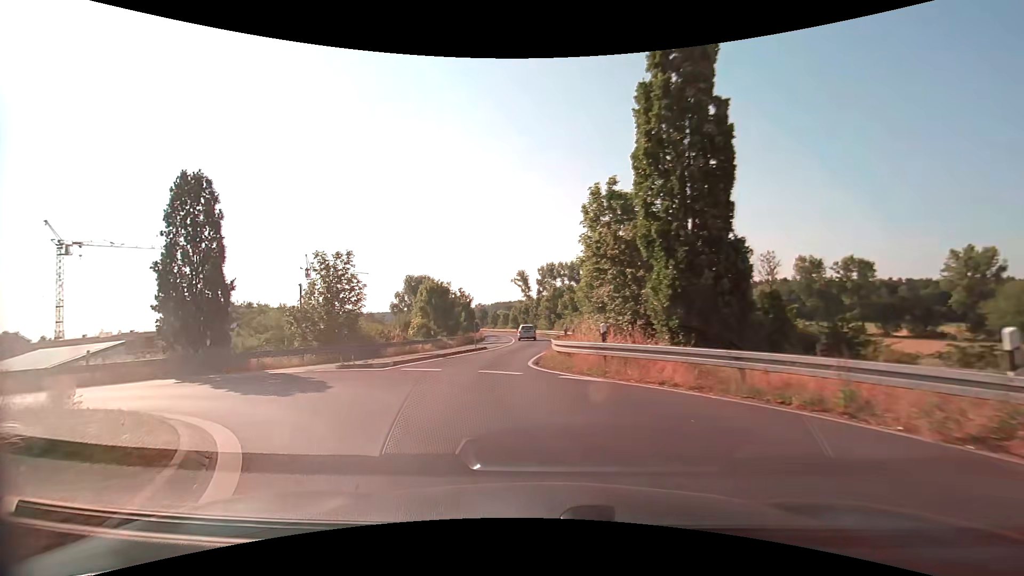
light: Day
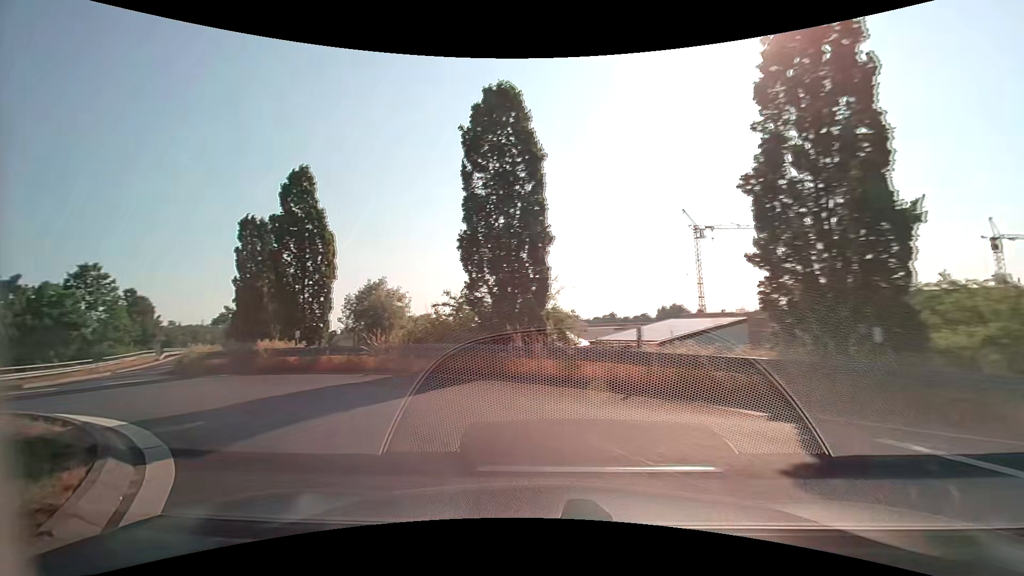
(-6.7, +12.6) m; -63°
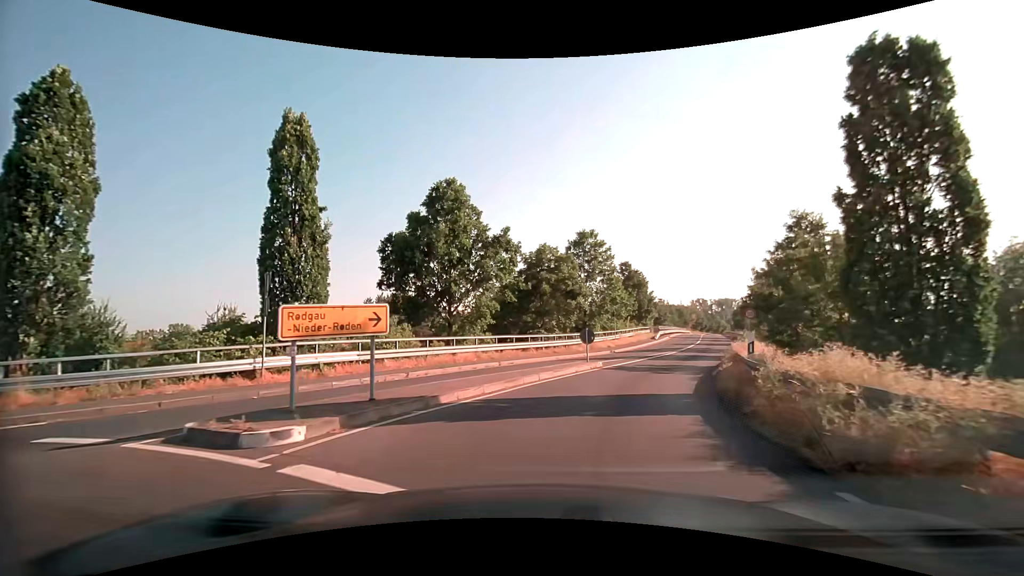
(-11.0, +14.0) m; -55°
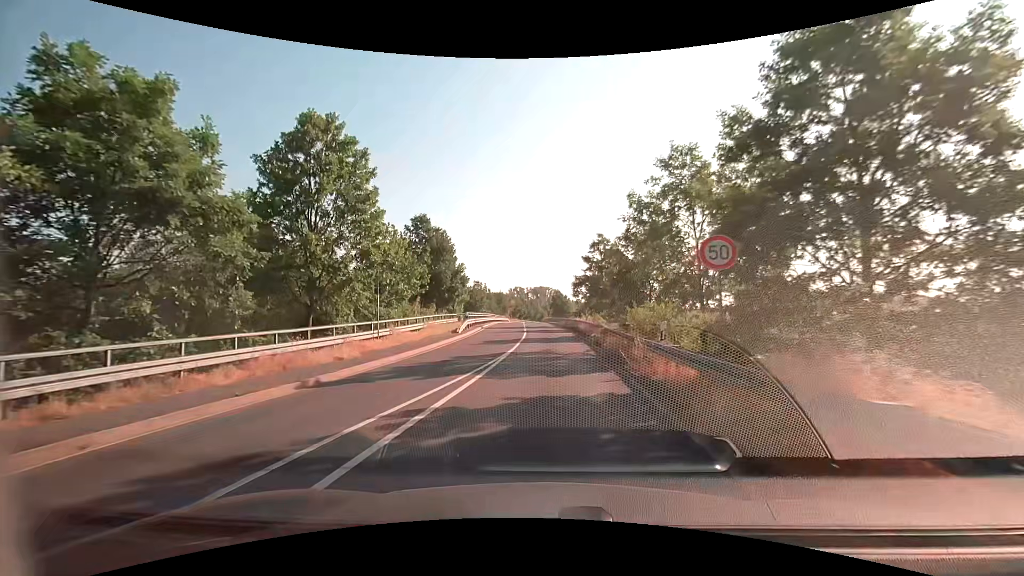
(+5.8, +23.0) m; +21°
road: tertiary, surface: asphalt
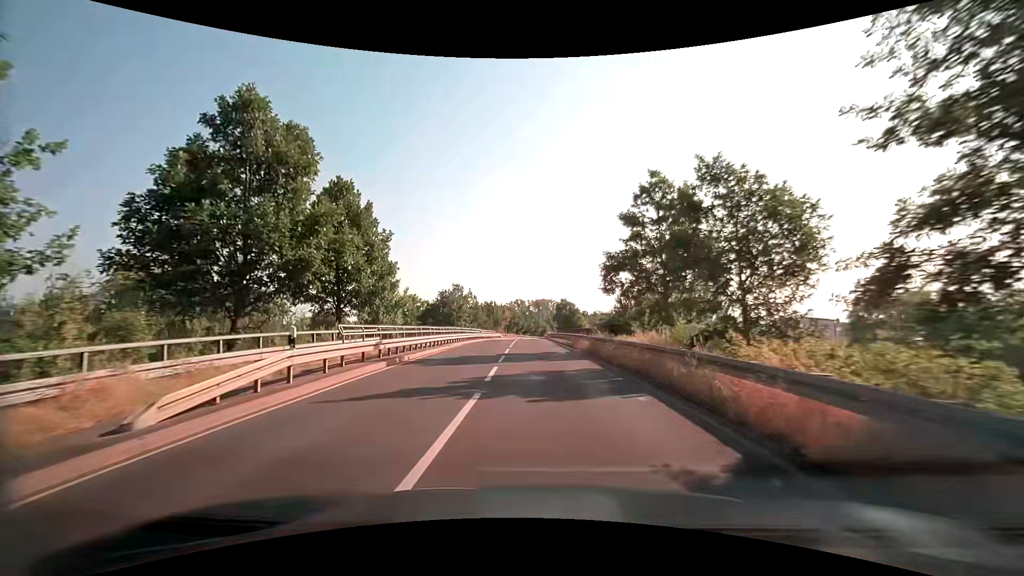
(0.0, +26.0) m; 0°
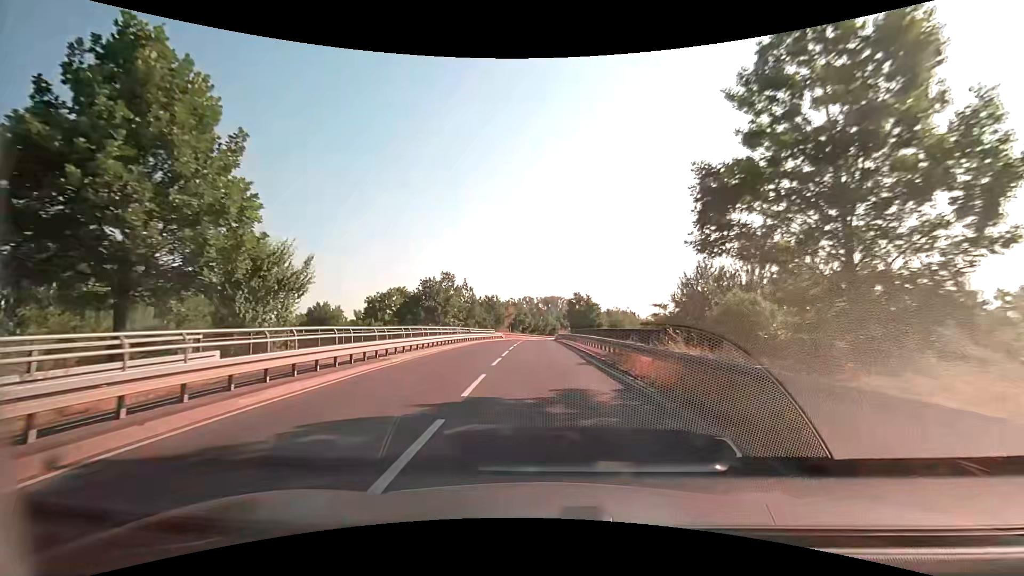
(-0.2, +14.9) m; -1°
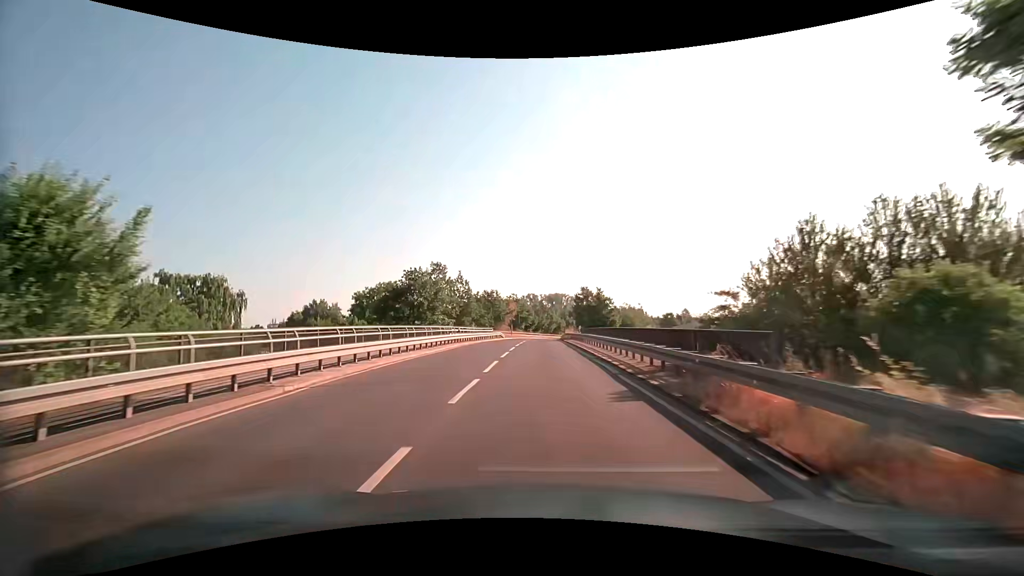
(-0.1, +7.9) m; -1°
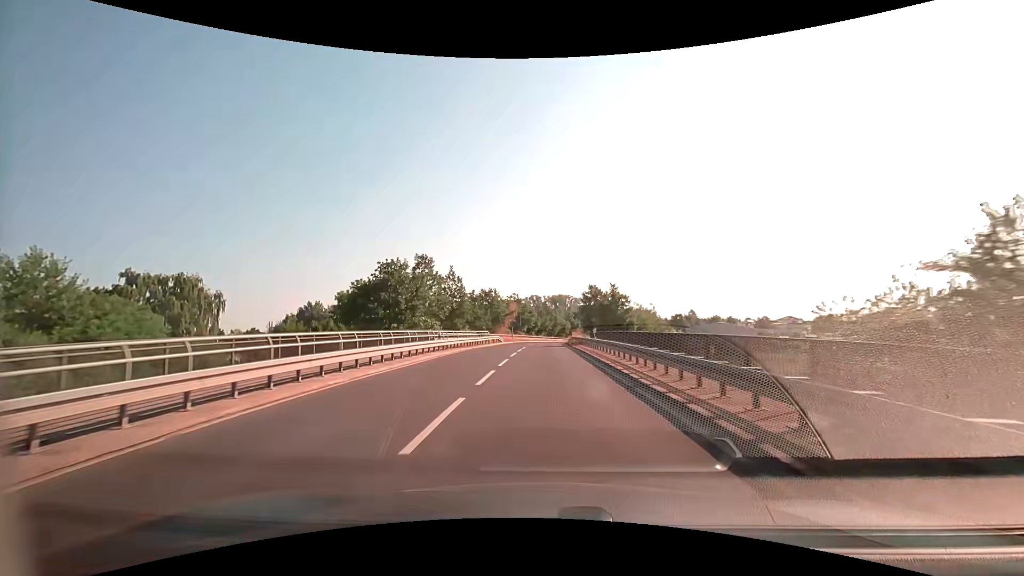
(0.0, +8.2) m; -1°
(0, +10) (0, +20) (0, +30) (0, +40) (0, +50) (+1, +60) (+2, +70) (+3, +80) (+4, +90) (+6, +100) m
